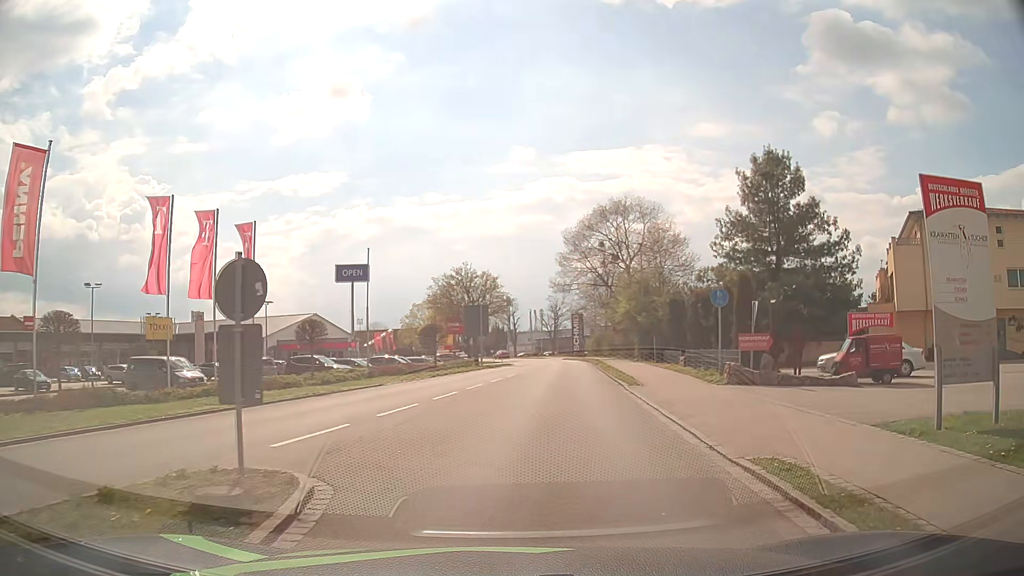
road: tertiary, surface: asphalt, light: Day
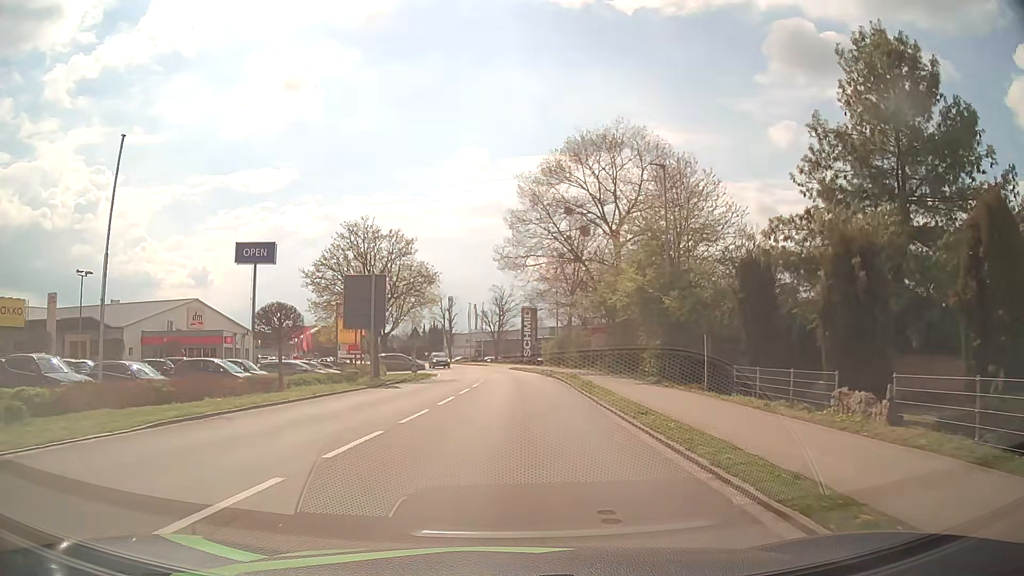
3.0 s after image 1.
(+1.2, +23.4) m; +4°
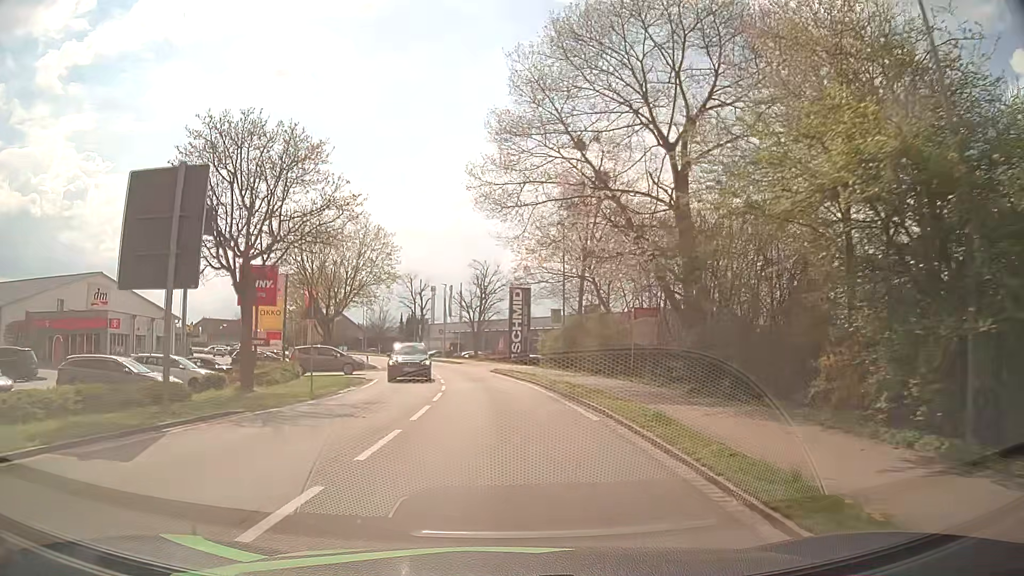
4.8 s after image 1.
(+0.2, +18.5) m; +1°
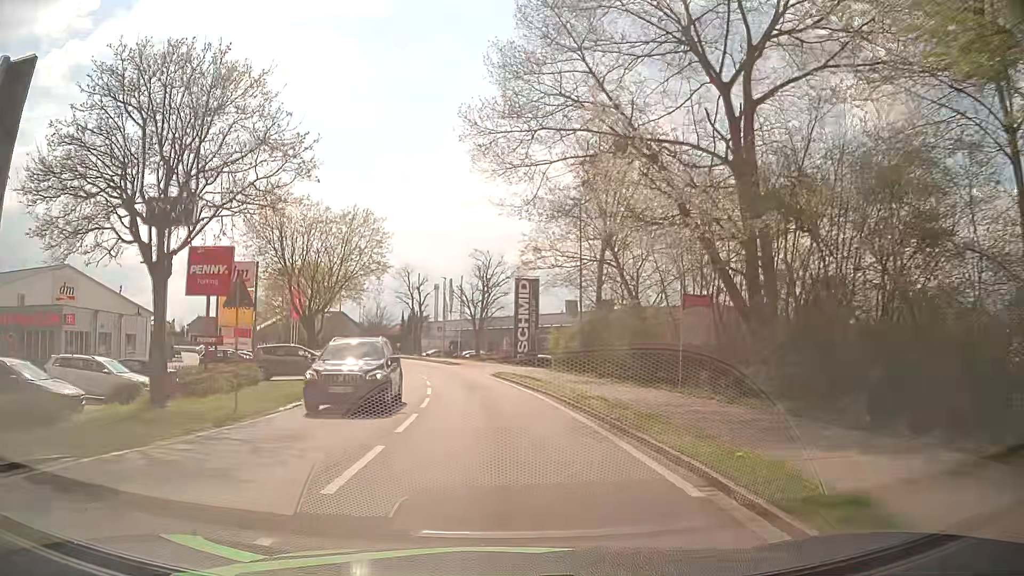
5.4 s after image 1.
(0.0, +6.3) m; 0°
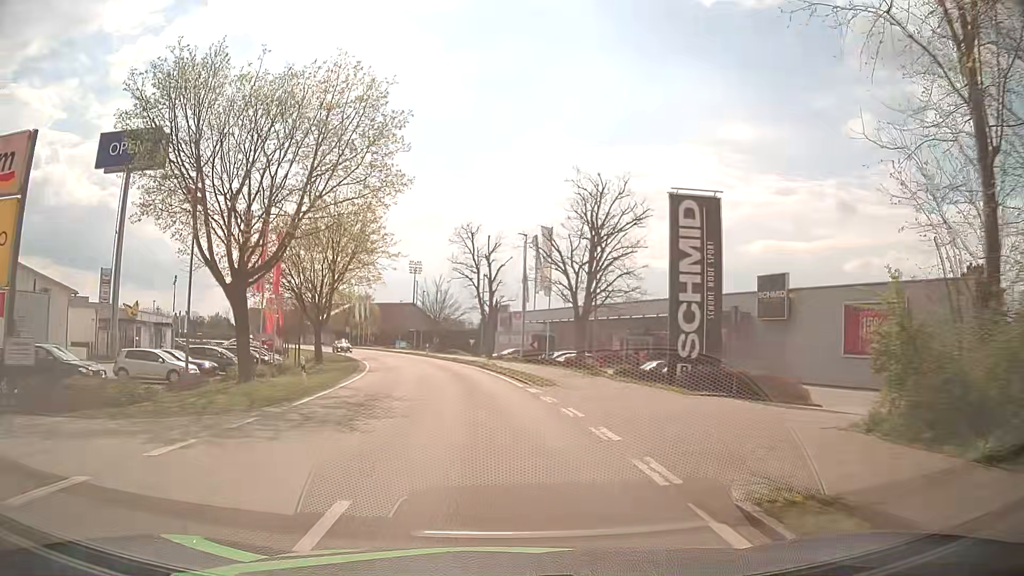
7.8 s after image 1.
(-1.4, +26.1) m; -8°
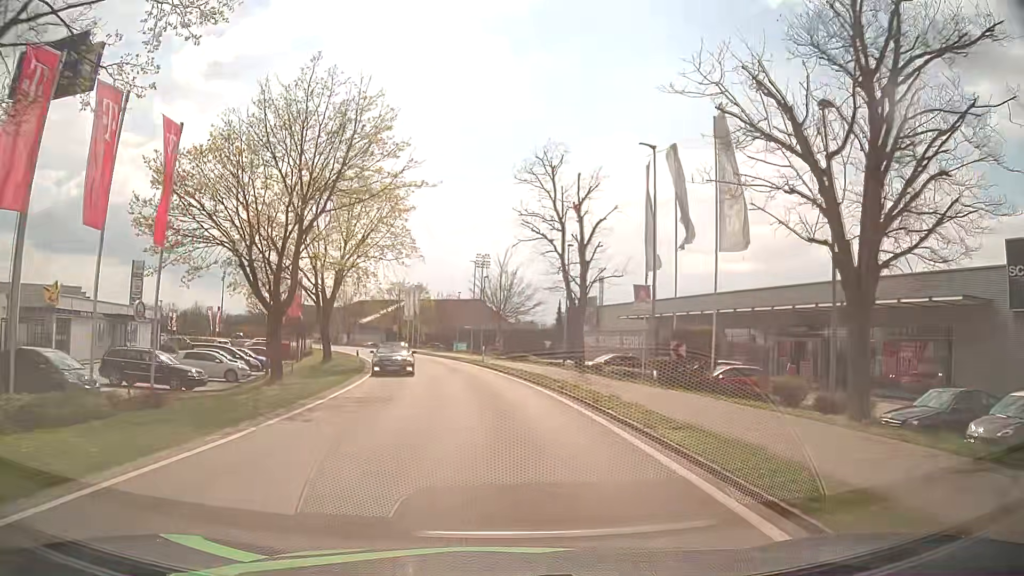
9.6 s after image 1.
(-1.1, +20.6) m; -6°
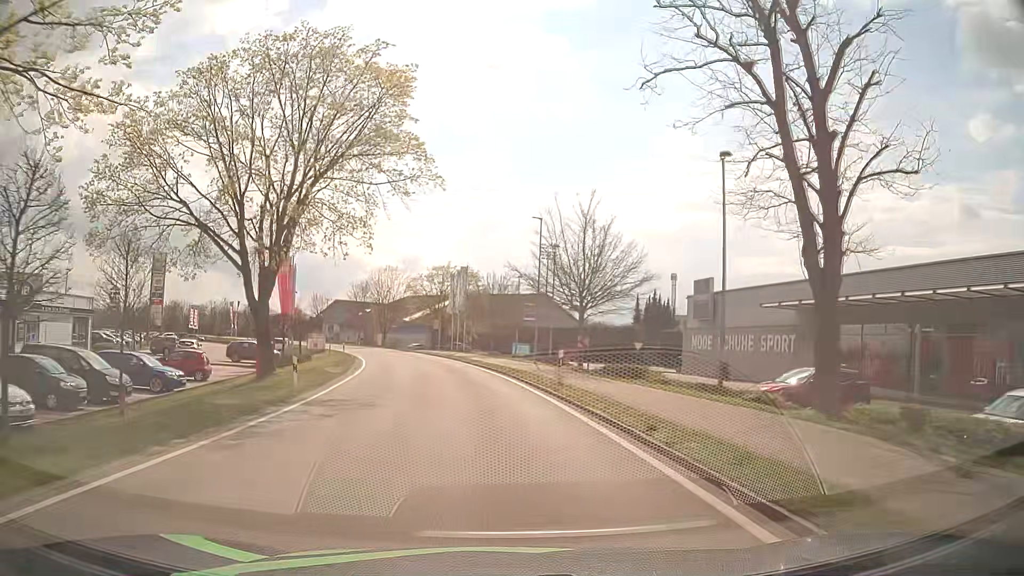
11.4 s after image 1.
(-0.9, +21.3) m; -5°
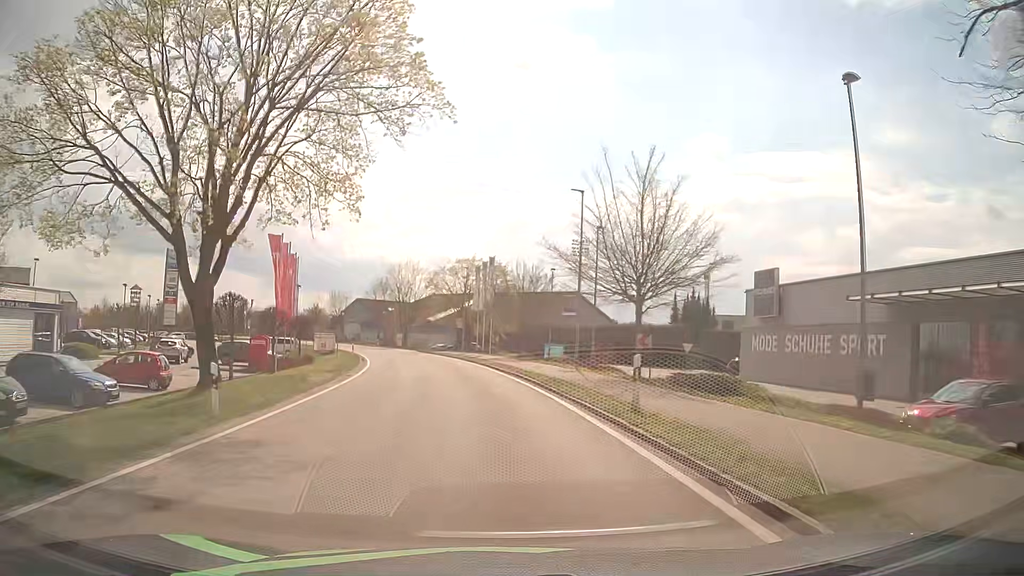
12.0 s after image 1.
(-0.2, +7.3) m; -3°
(0, +10) (-1, +20) (-2, +30) (-3, +40) (-5, +50) (-8, +59) (-11, +69) (-14, +78) (-18, +88) (-22, +97) m
